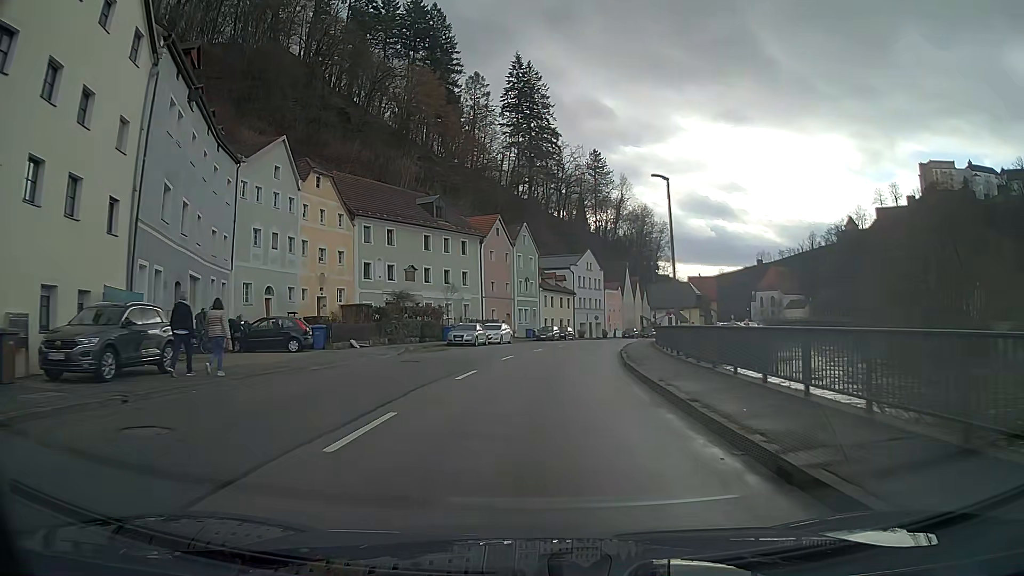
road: primary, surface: asphalt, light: Day
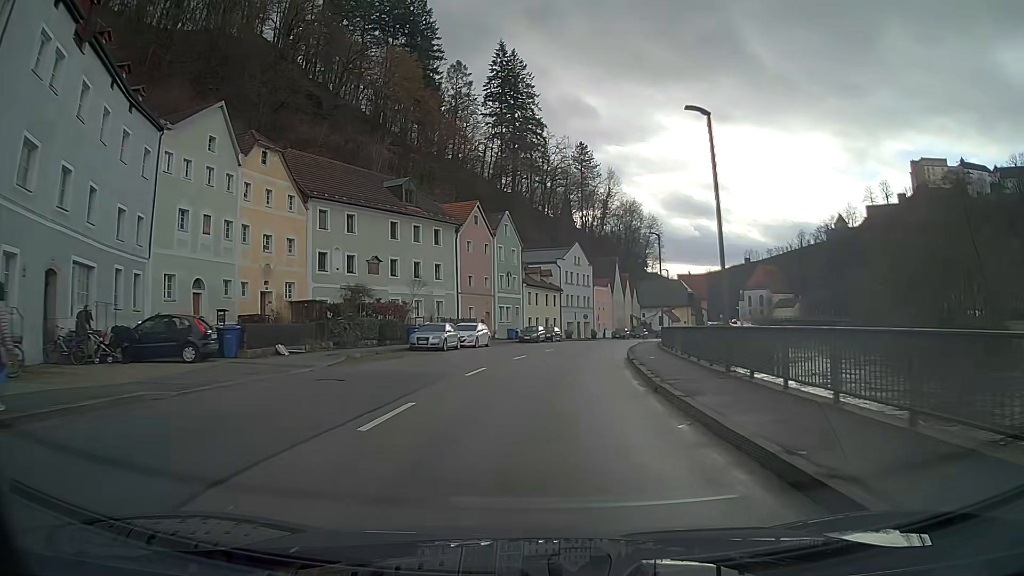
(+0.1, +7.6) m; +2°
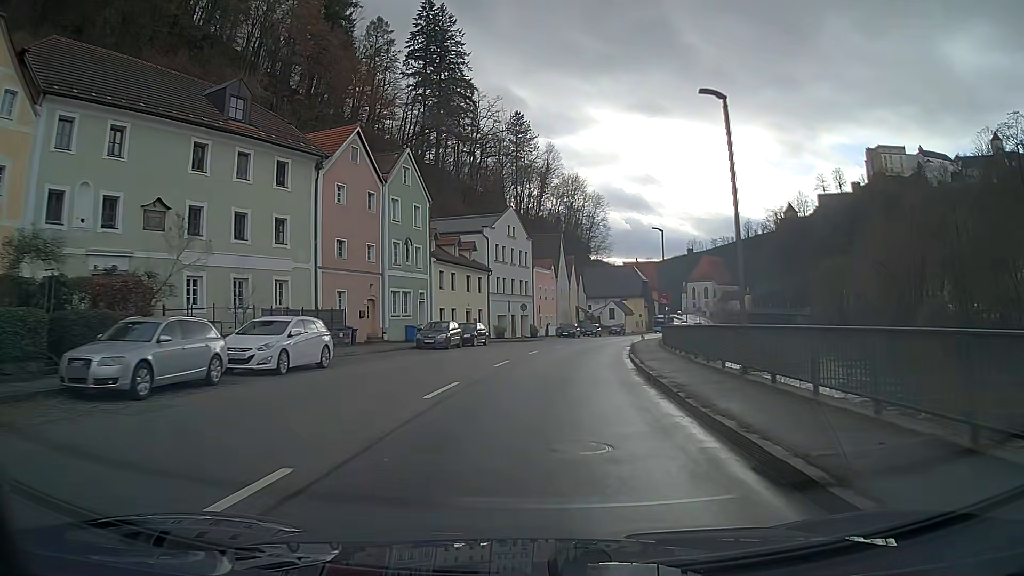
(+1.2, +22.9) m; +6°
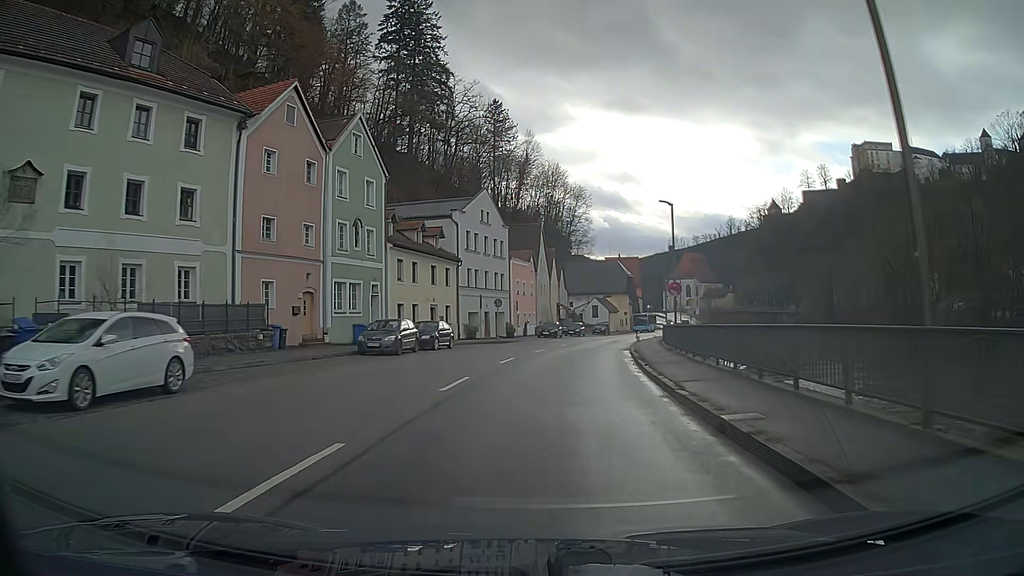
(+0.1, +7.7) m; +2°
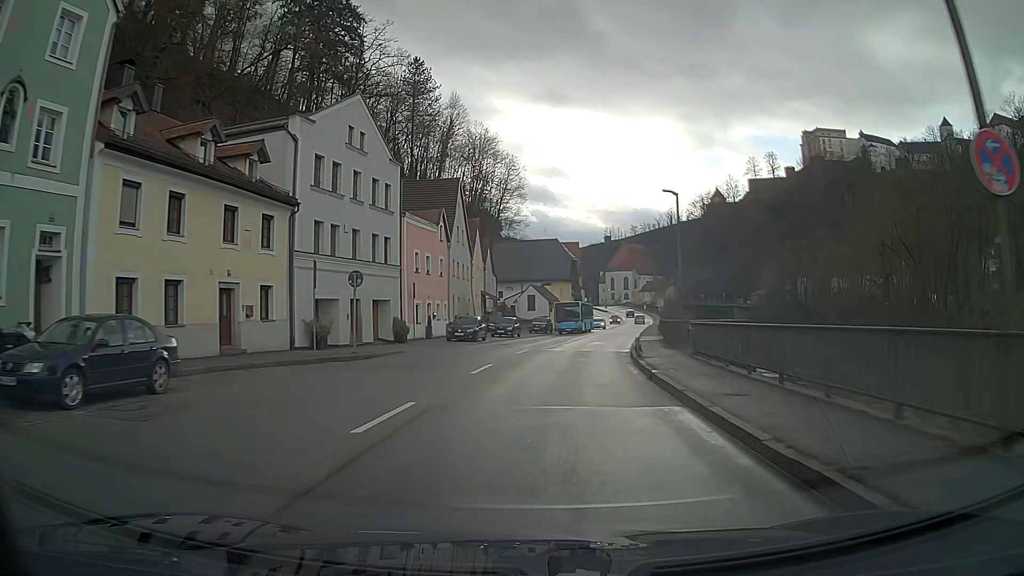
(+1.2, +23.1) m; +6°
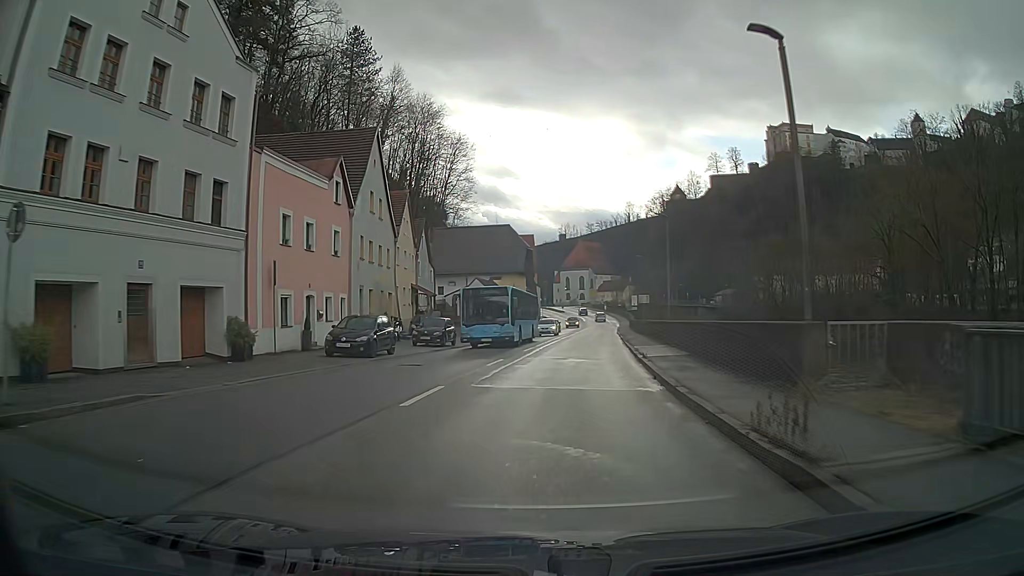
(+0.5, +15.5) m; +4°
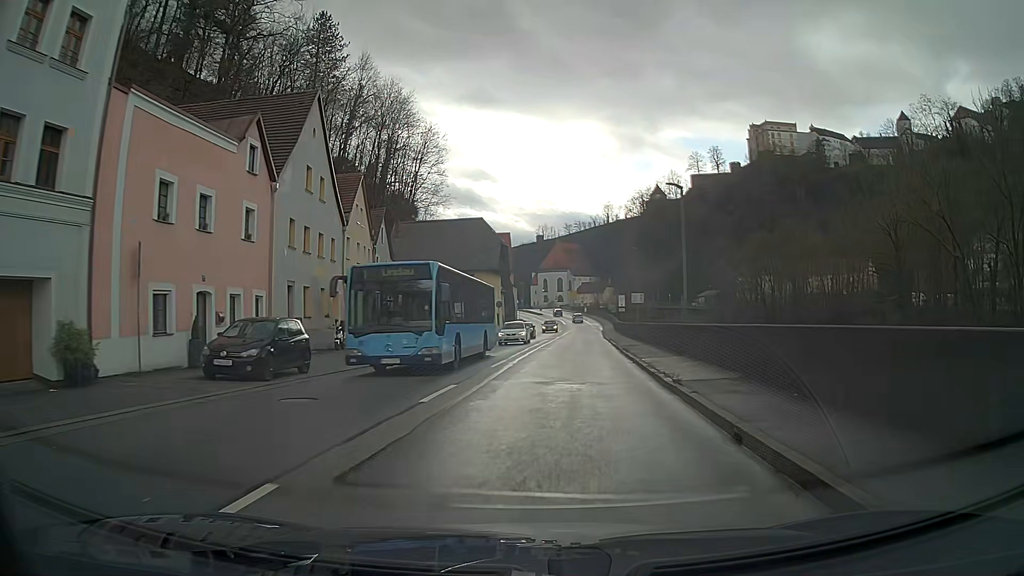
(+0.1, +7.7) m; +2°
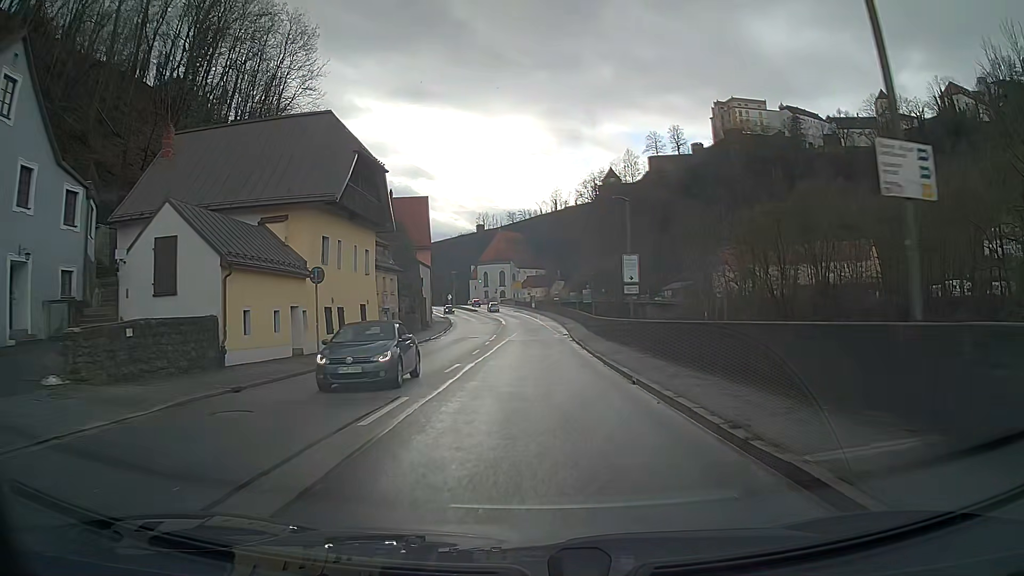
(+1.9, +38.4) m; +4°
(0, +10) (0, +20) (0, +30) (0, +40) (0, +50) (0, +60) (-1, +70) (-1, +80) (-2, +90) (-3, +100) m
